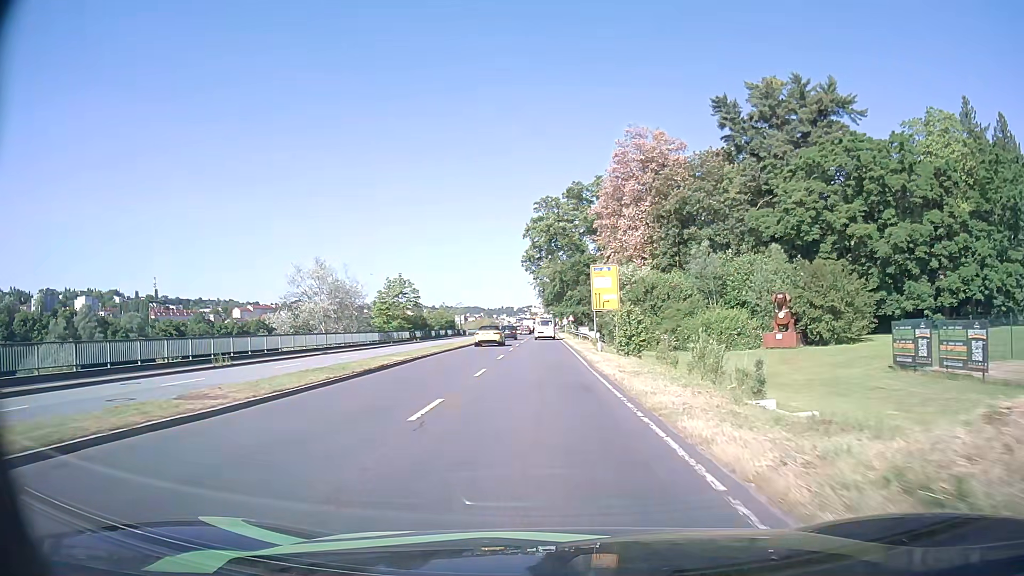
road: primary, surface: asphalt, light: Day
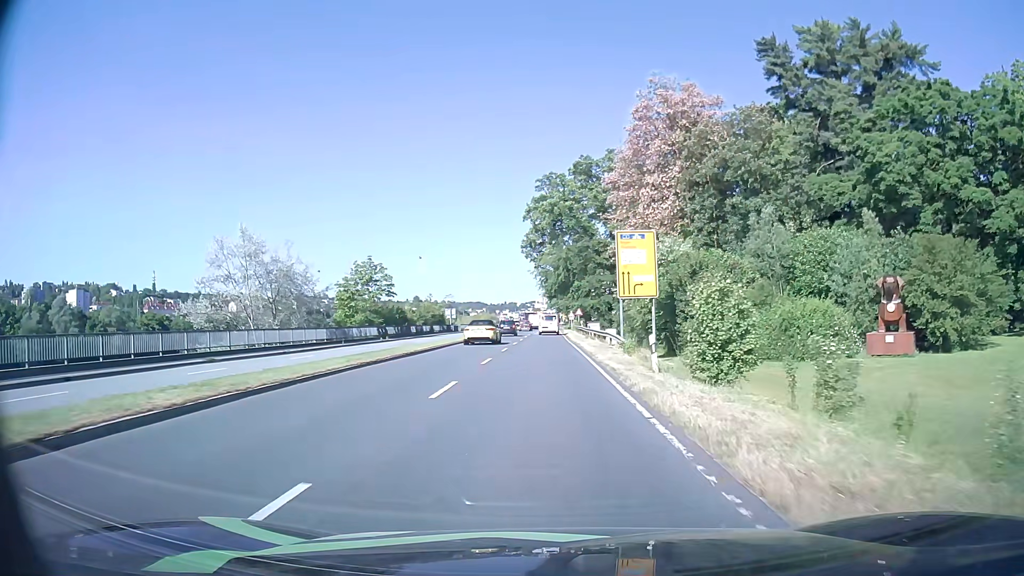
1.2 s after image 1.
(0.0, +16.5) m; 0°
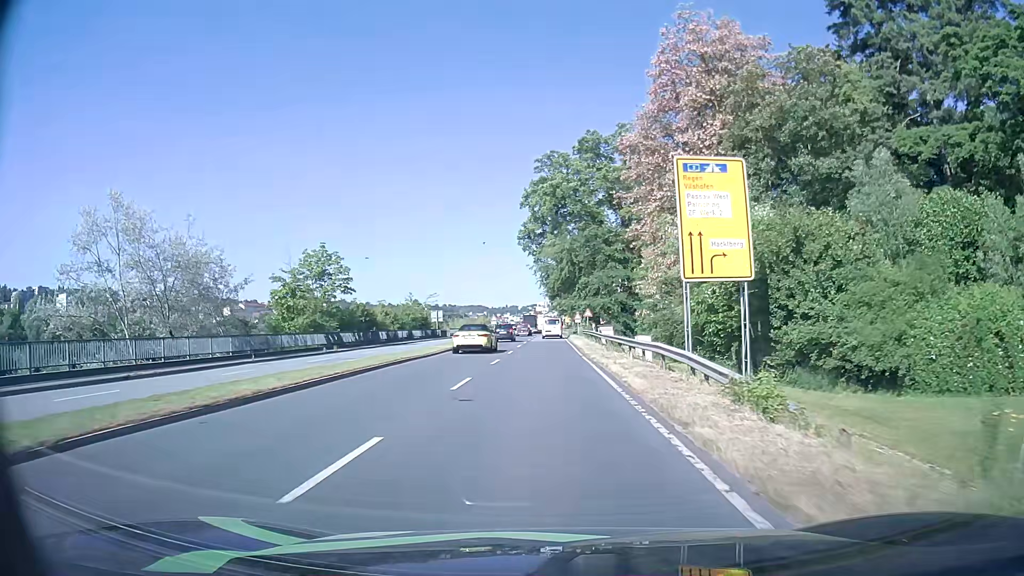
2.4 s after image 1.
(0.0, +15.8) m; 0°
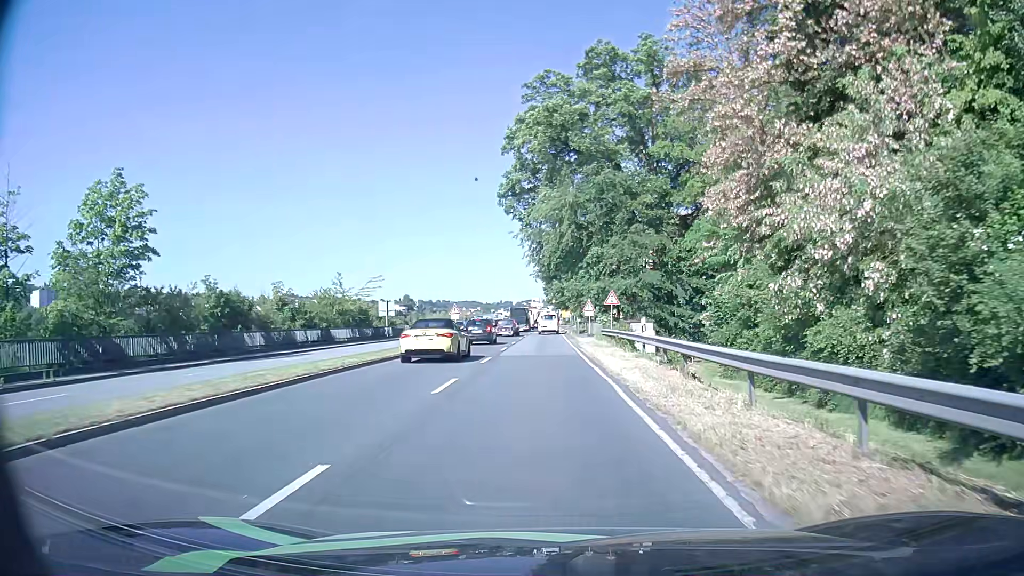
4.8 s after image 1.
(+0.1, +29.0) m; 0°
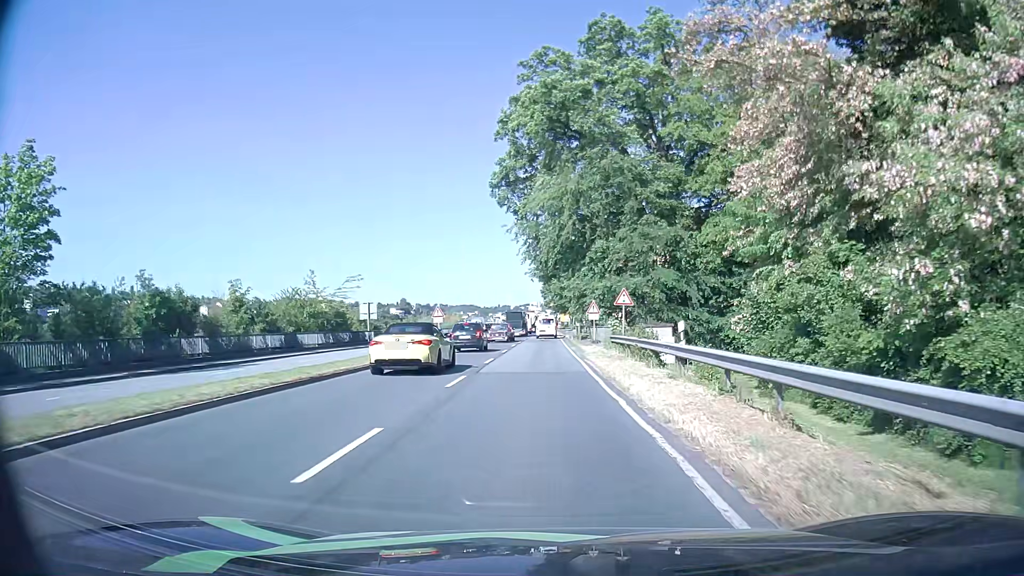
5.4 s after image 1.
(0.0, +6.8) m; 0°
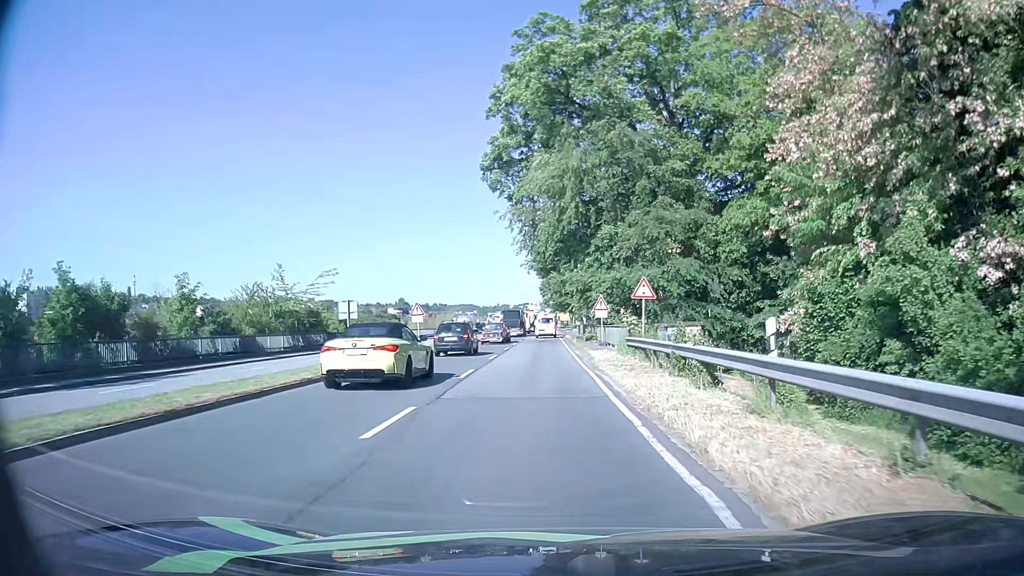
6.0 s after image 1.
(+0.1, +6.6) m; +1°
